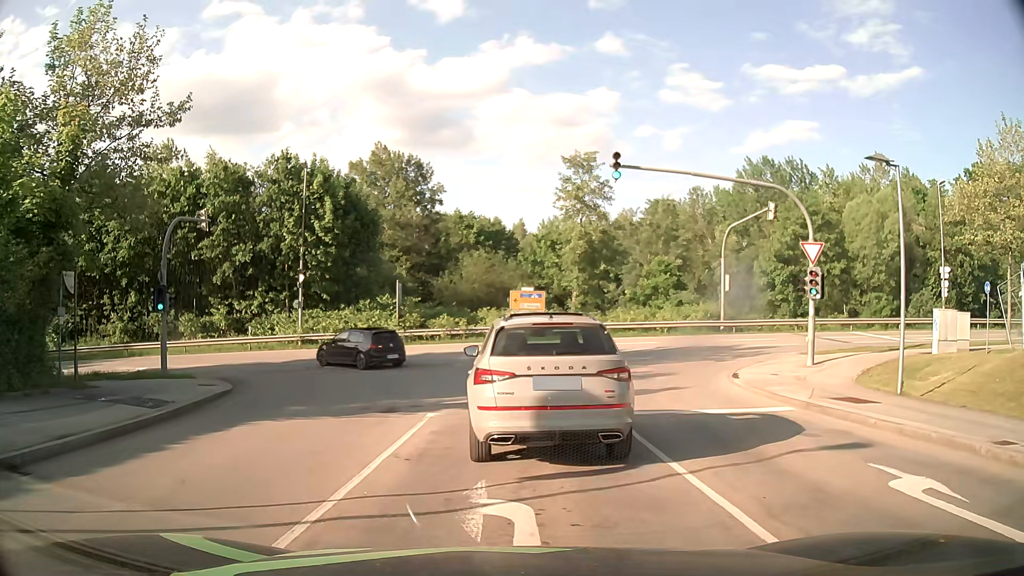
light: Day
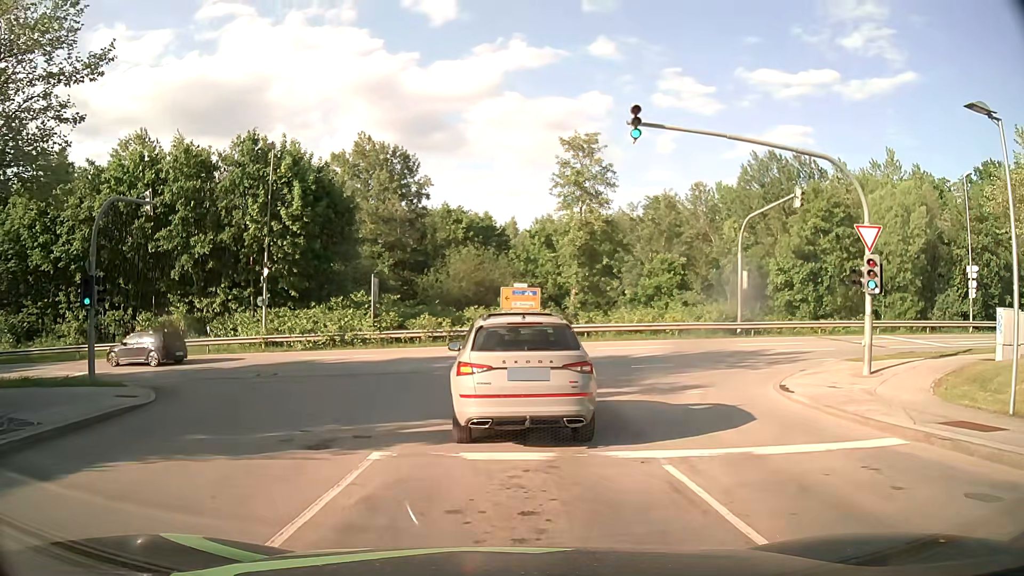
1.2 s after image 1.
(0.0, +4.6) m; 0°
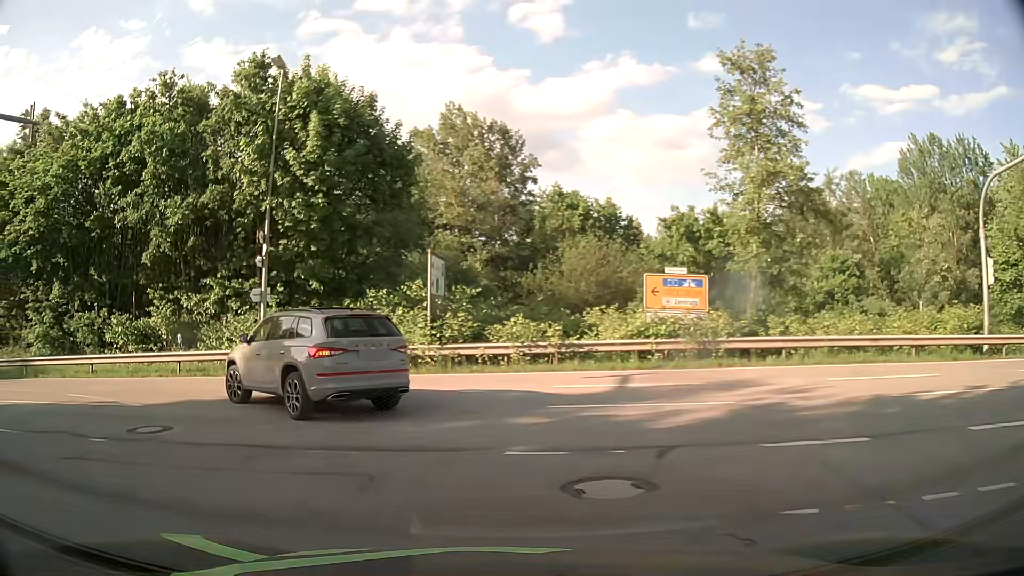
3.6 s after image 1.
(-0.4, +12.9) m; -10°
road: residential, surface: asphalt
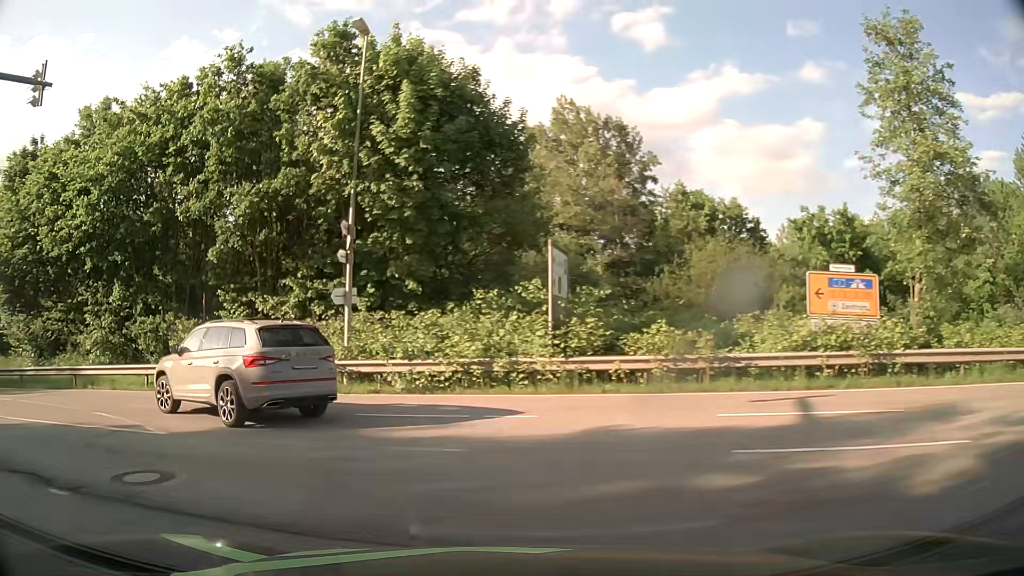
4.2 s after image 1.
(-0.3, +3.6) m; -9°
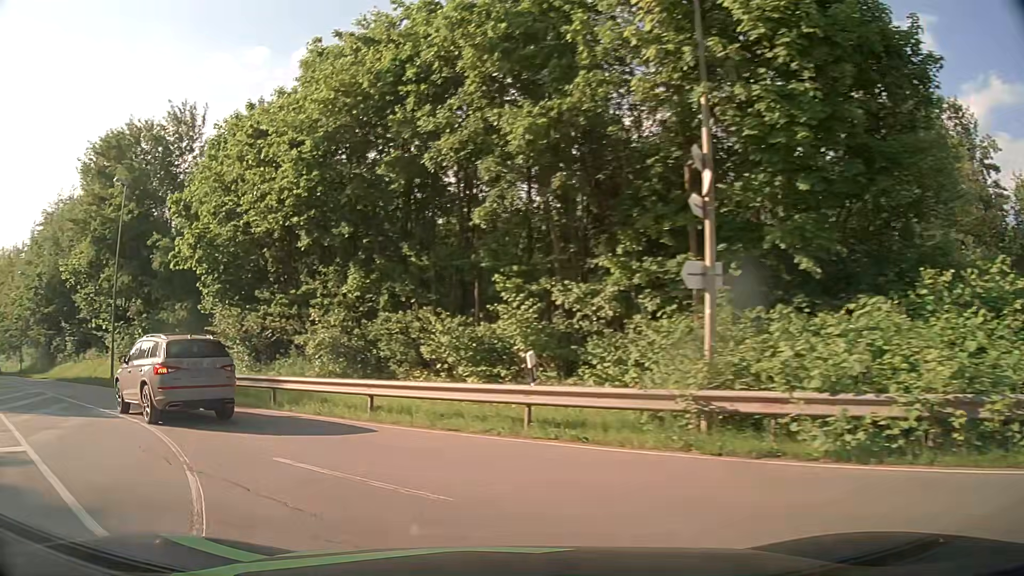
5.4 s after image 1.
(-1.7, +7.6) m; -27°
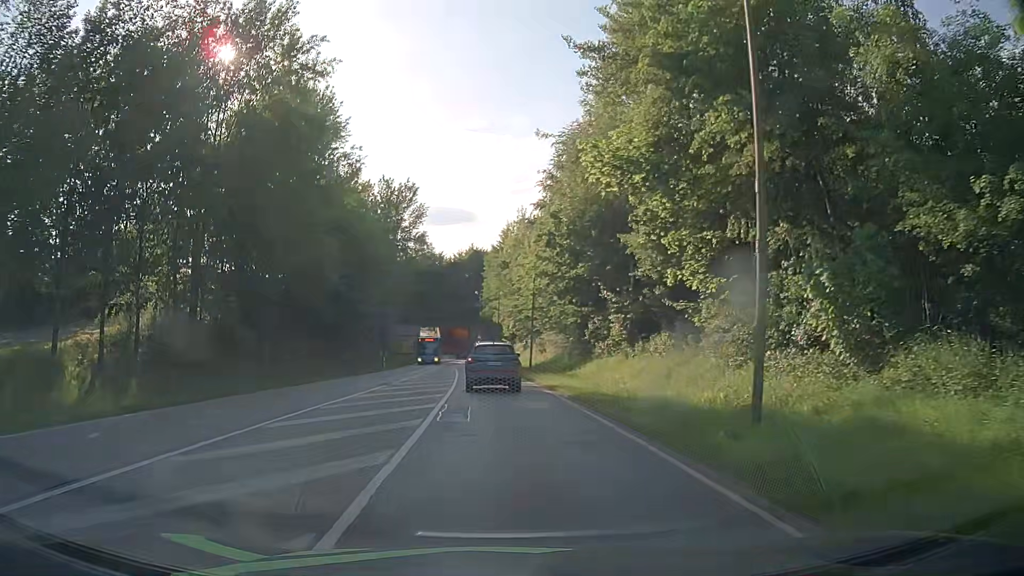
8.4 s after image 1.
(-13.8, +21.3) m; -47°
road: secondary
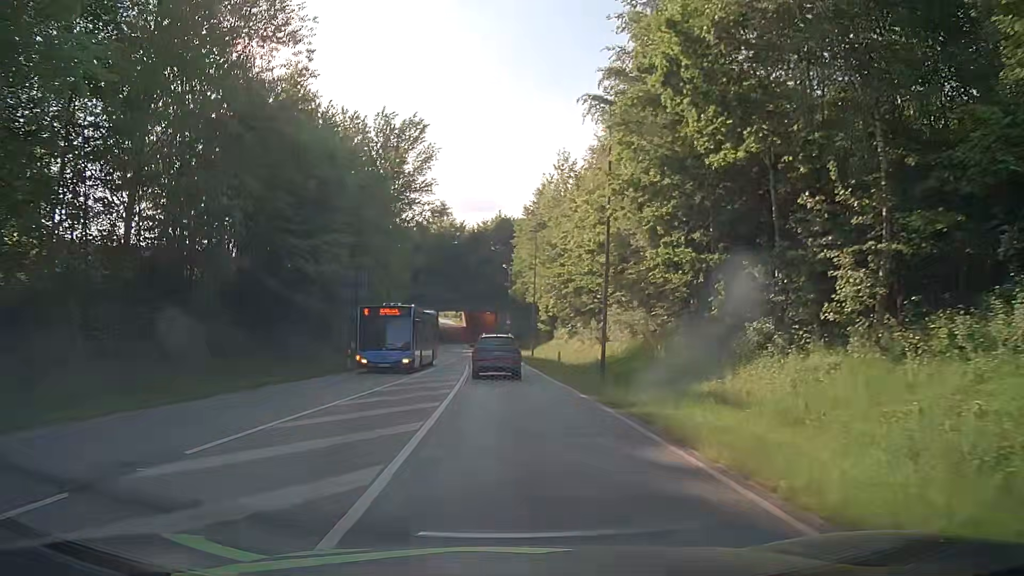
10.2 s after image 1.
(-0.5, +22.3) m; -2°
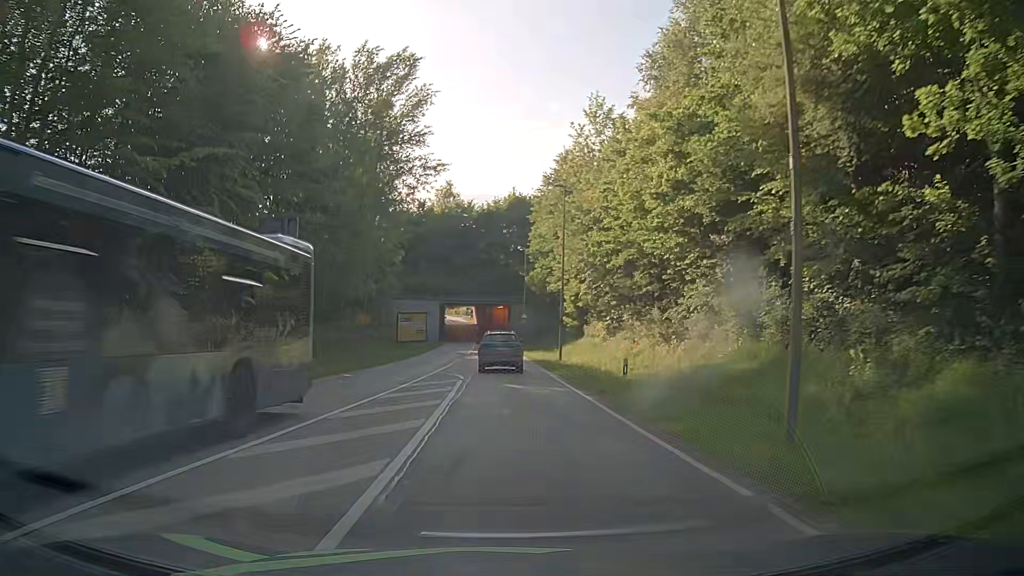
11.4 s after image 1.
(-0.1, +15.4) m; -1°
(0, +10) (0, +20) (-1, +30) (-1, +40) (-1, +50) (-2, +60) (-2, +70) (-3, +80) (-3, +90) (-4, +100) m
